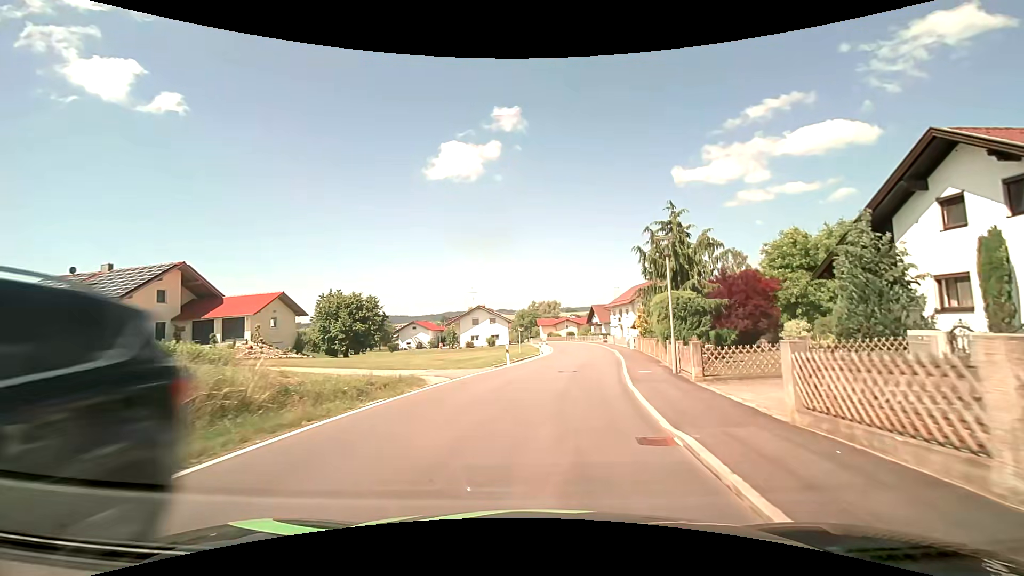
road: secondary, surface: asphalt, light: Day
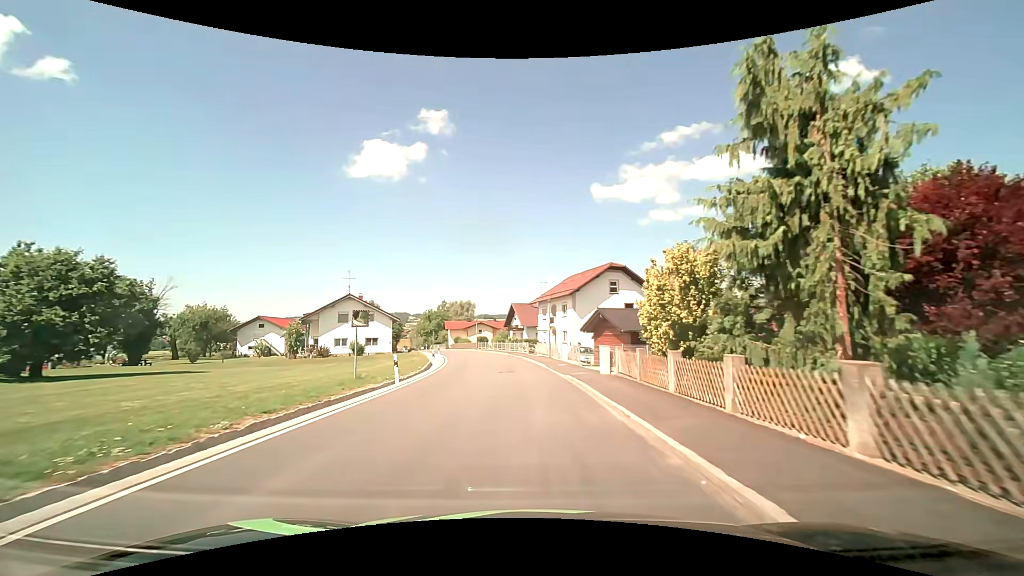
(+2.5, +25.2) m; +10°
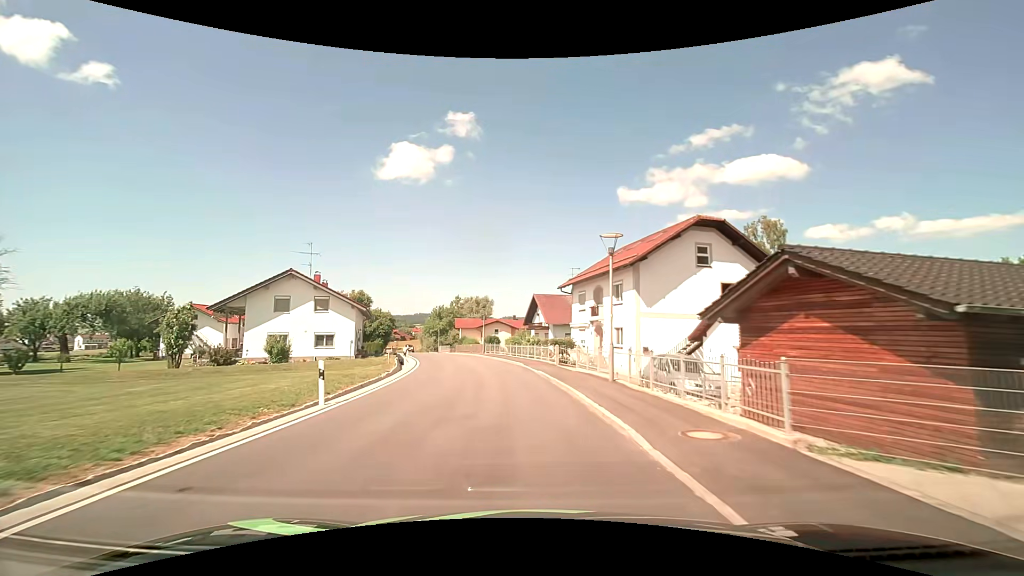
(-0.2, +19.8) m; -2°
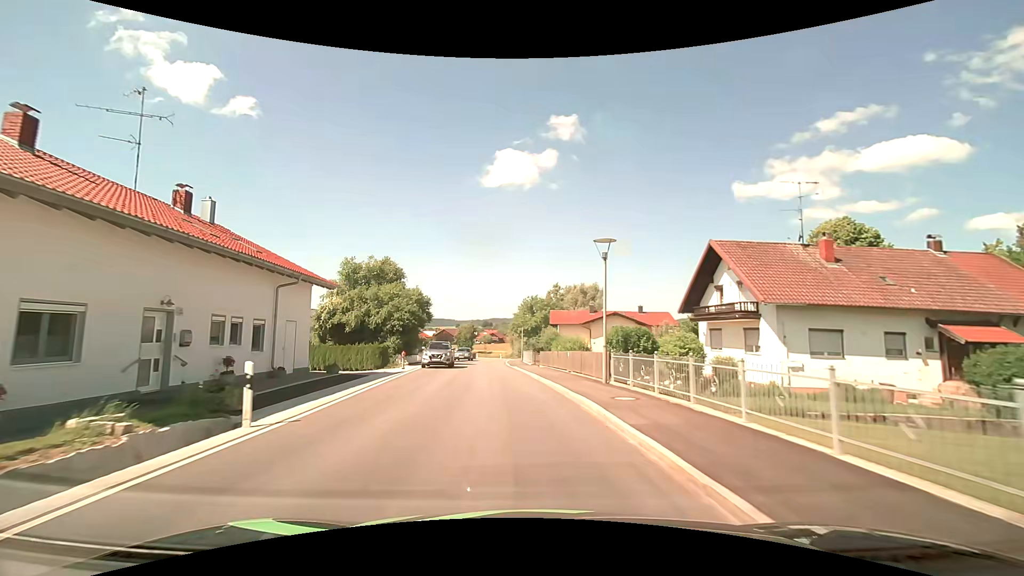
(-3.4, +34.7) m; -12°
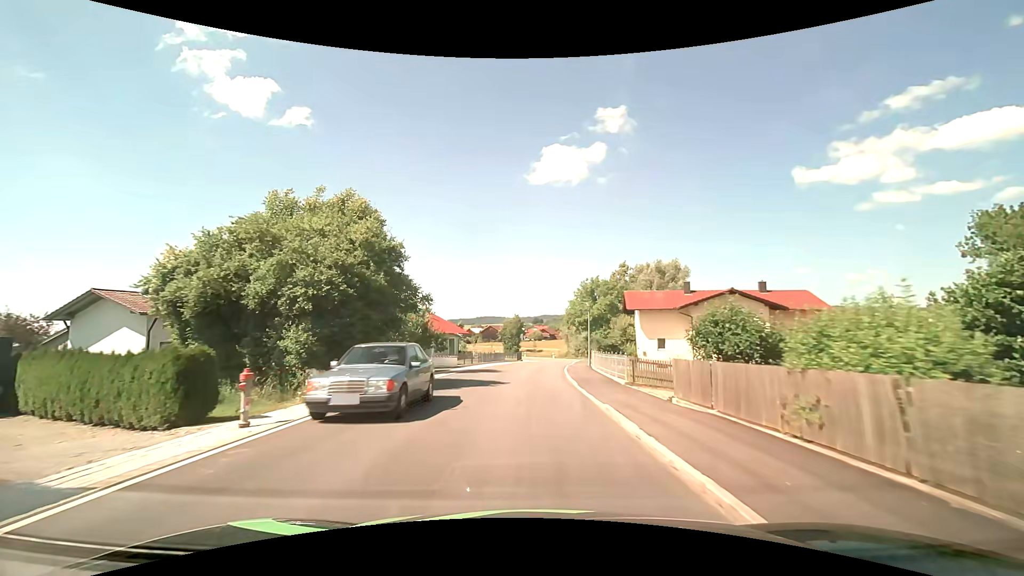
(-1.3, +21.1) m; -6°
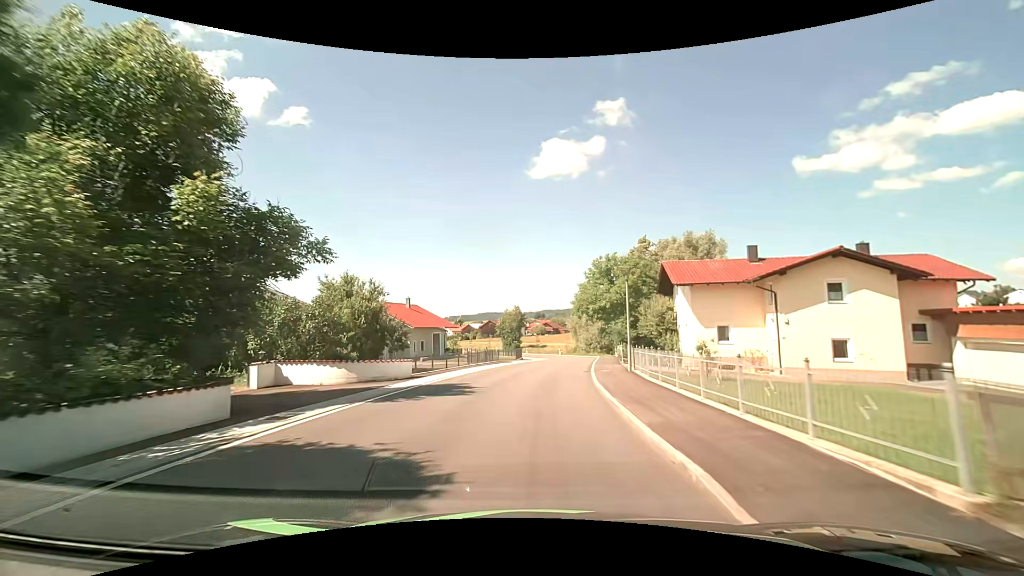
(0.0, +14.1) m; 0°
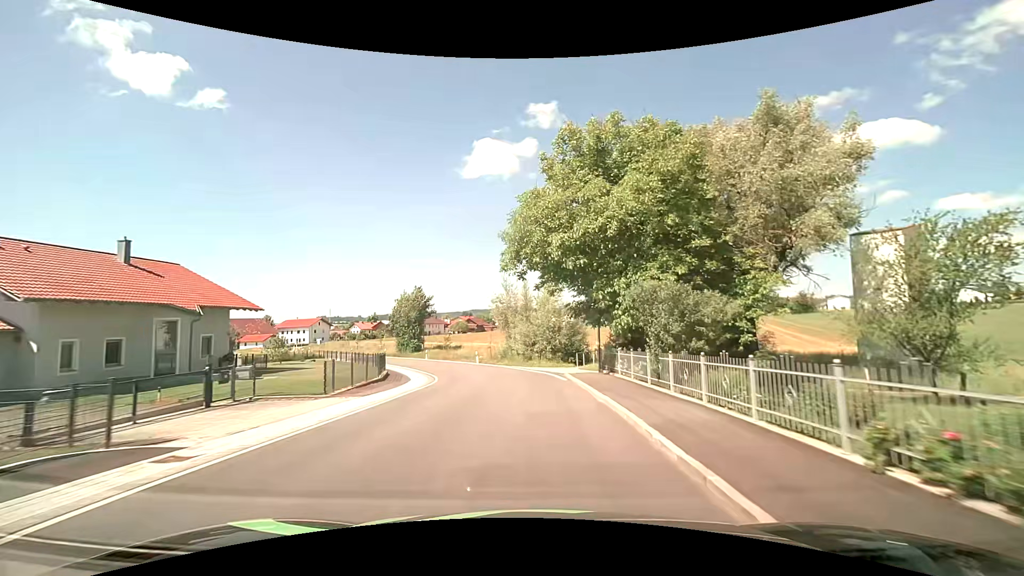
(+2.5, +35.8) m; +7°
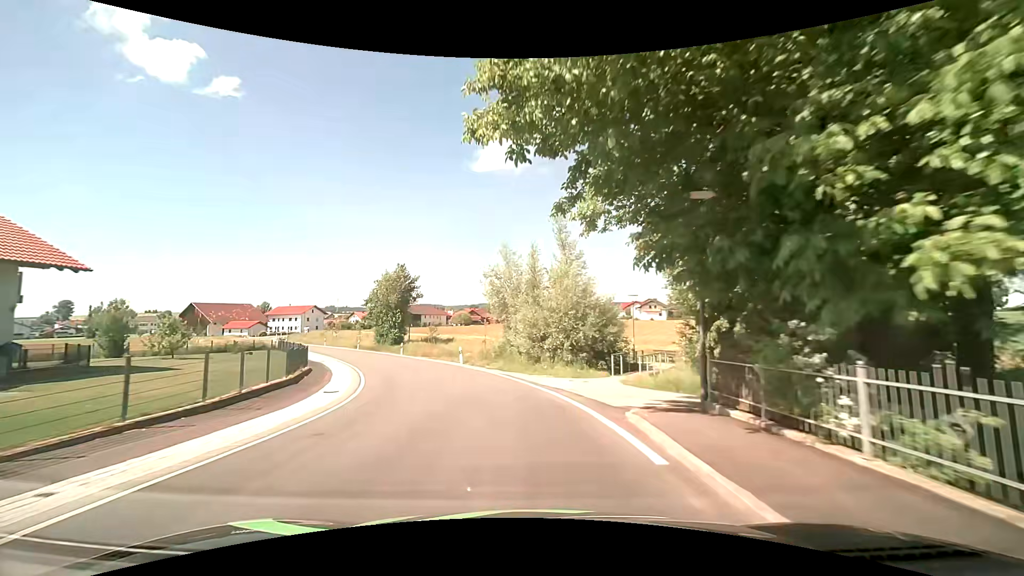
(+0.2, +14.1) m; 0°
(0, +10) (-2, +20) (-5, +29) (-9, +38) (-14, +47) (-20, +55) (-26, +63) (-32, +71) (-38, +80) (-44, +88) m
